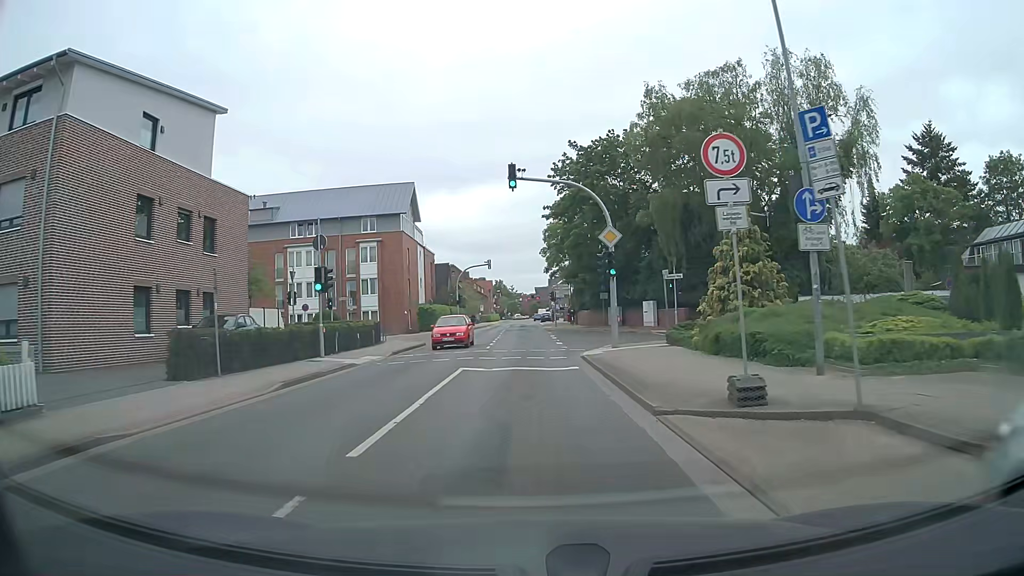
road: tertiary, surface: asphalt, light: Day
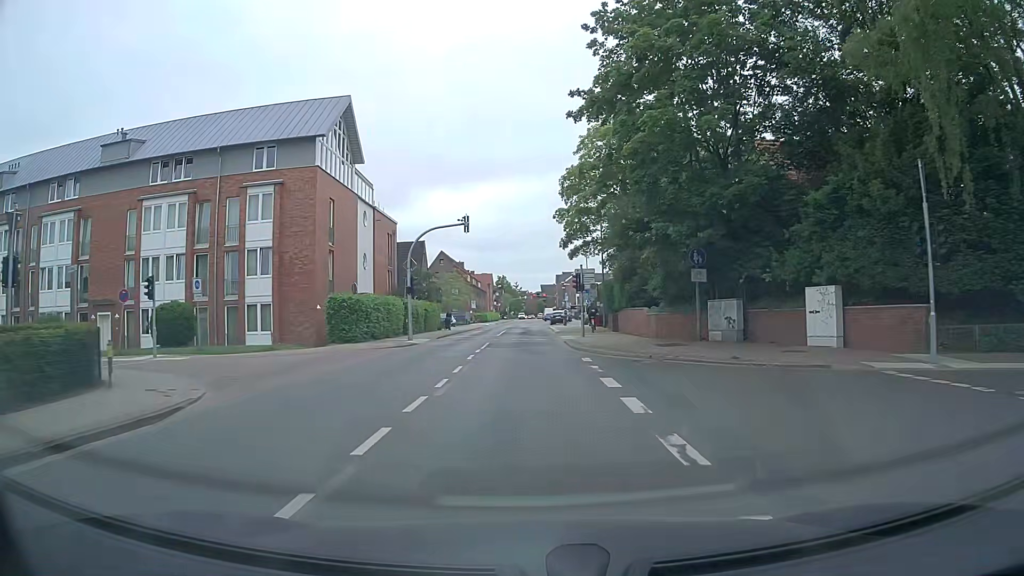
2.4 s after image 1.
(-0.1, +26.8) m; -1°
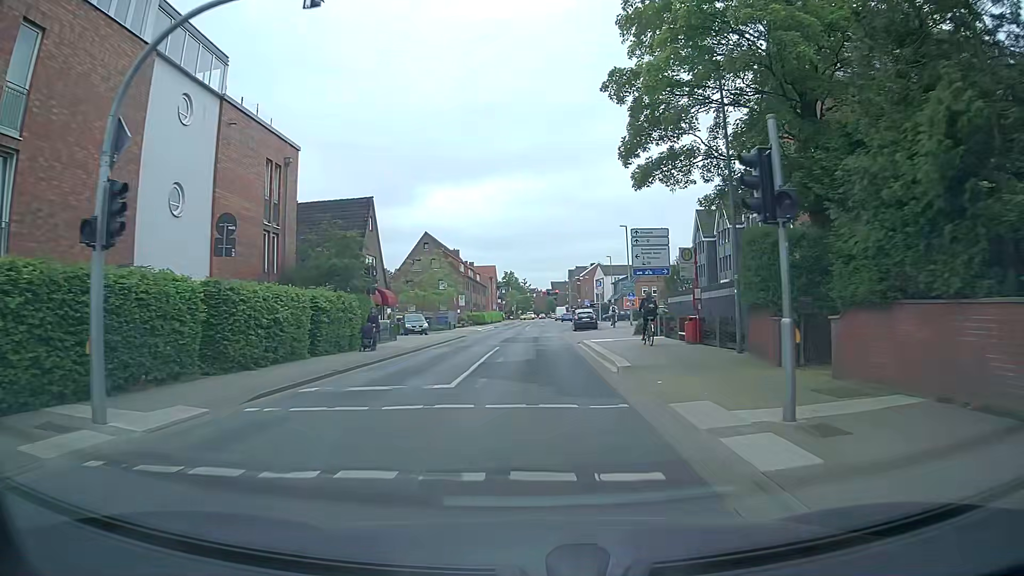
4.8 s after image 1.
(-0.1, +26.5) m; -1°
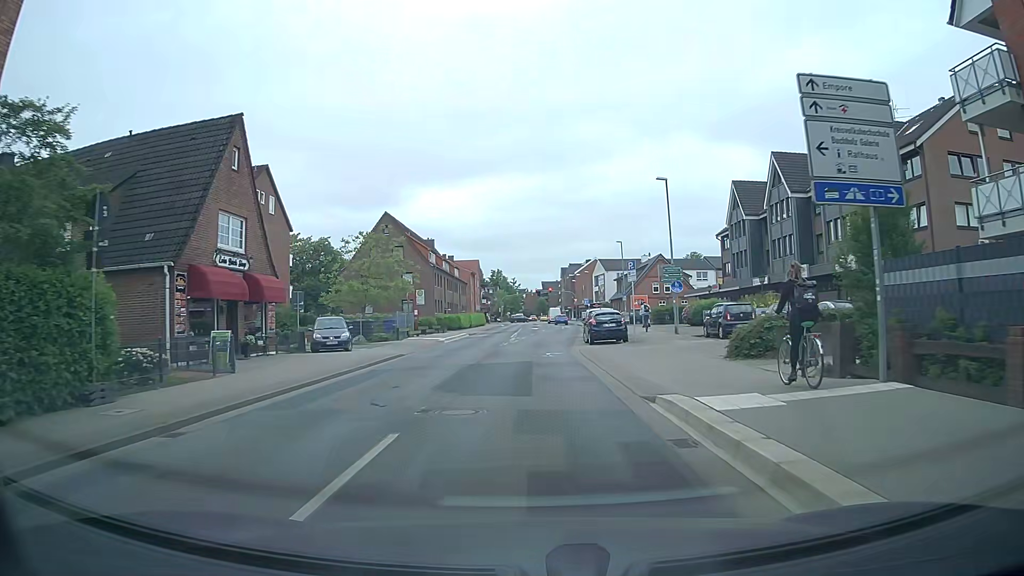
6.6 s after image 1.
(+0.2, +19.3) m; +2°
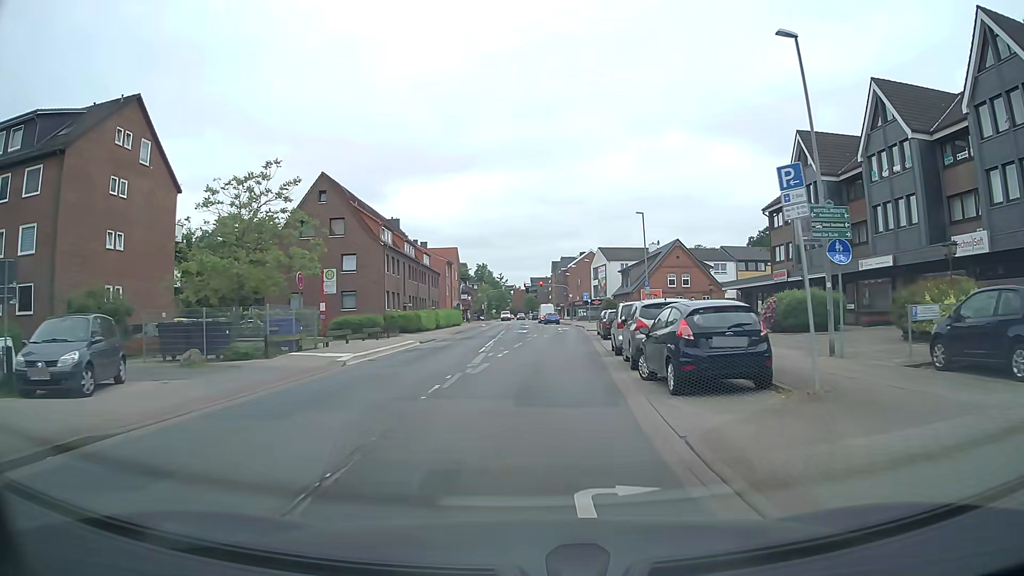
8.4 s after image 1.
(0.0, +18.8) m; 0°
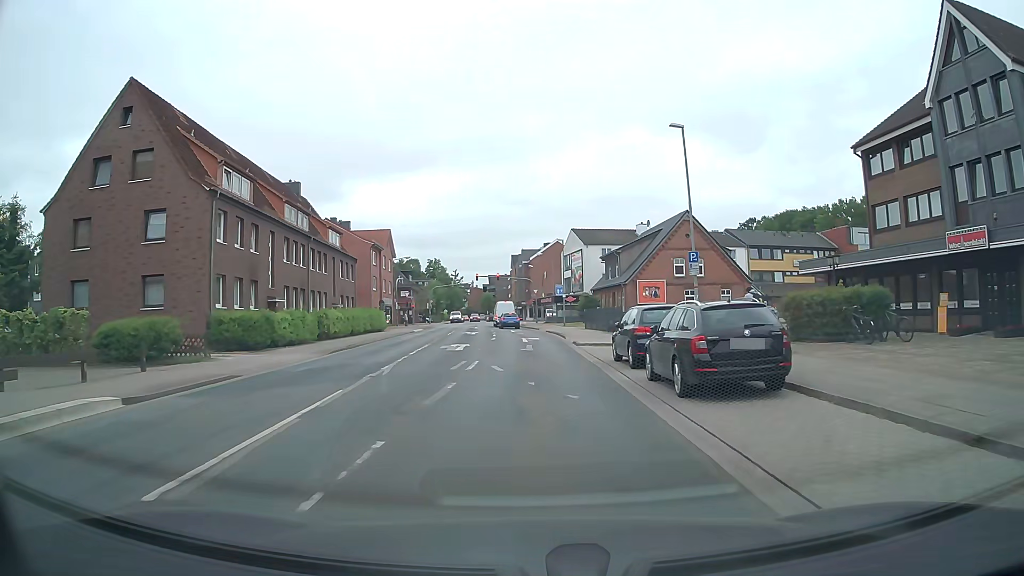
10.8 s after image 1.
(+0.7, +23.4) m; +5°
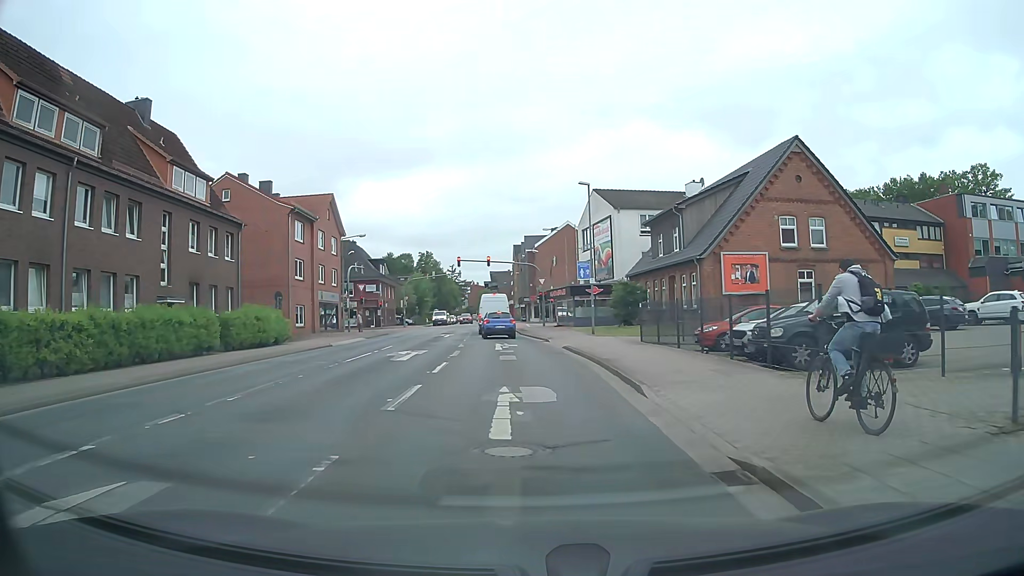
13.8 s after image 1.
(-0.2, +25.1) m; -2°
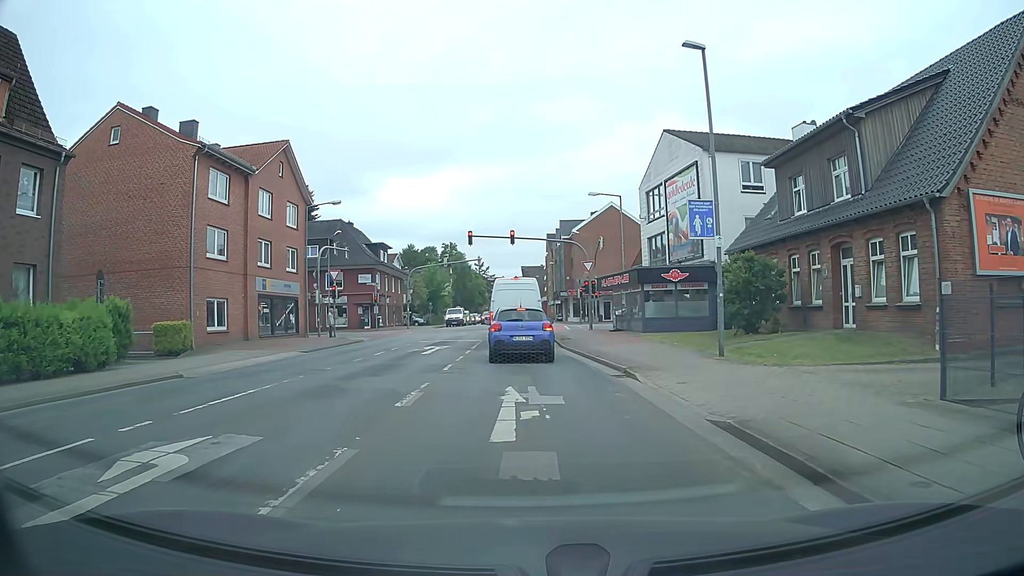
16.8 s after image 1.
(-0.2, +17.8) m; -2°
(0, +10) (0, +20) (-1, +30) (-1, +40) (-1, +50) (-2, +60) (-2, +70) (-2, +80) (-2, +90) (-2, +100) m
